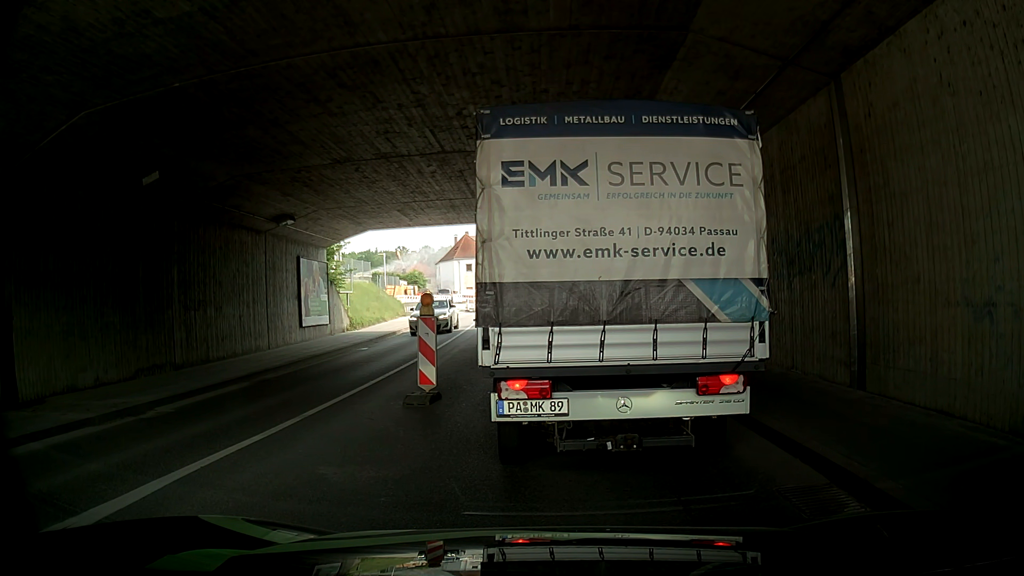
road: tertiary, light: Day
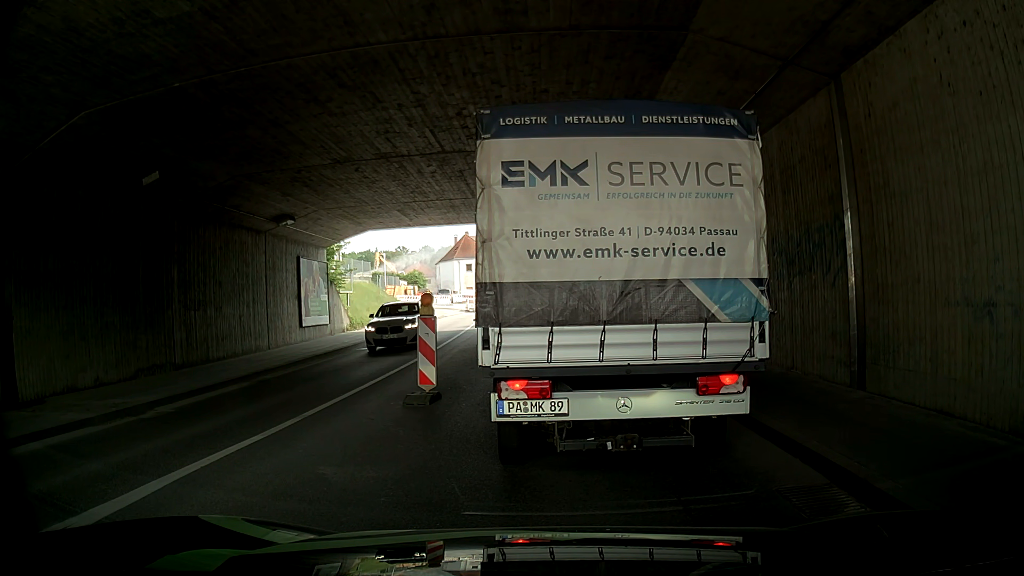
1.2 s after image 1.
(0.0, 0.0) m; 0°
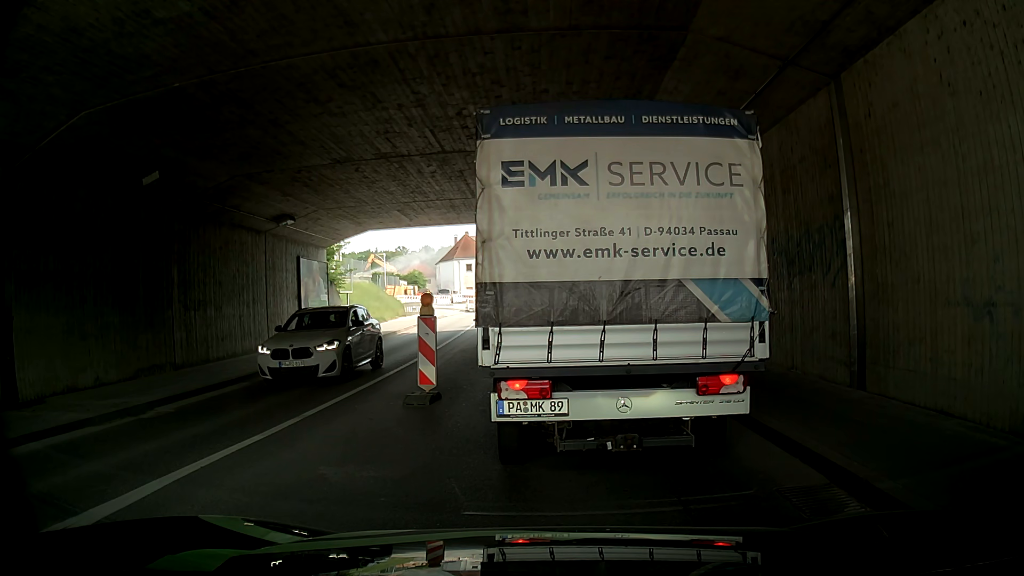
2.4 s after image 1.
(0.0, 0.0) m; 0°
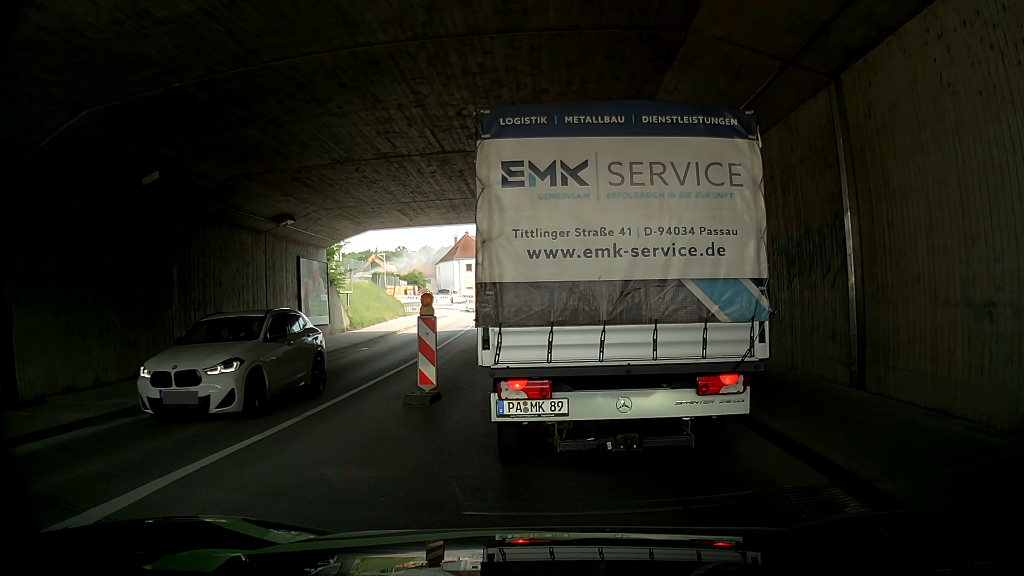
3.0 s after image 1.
(0.0, 0.0) m; 0°
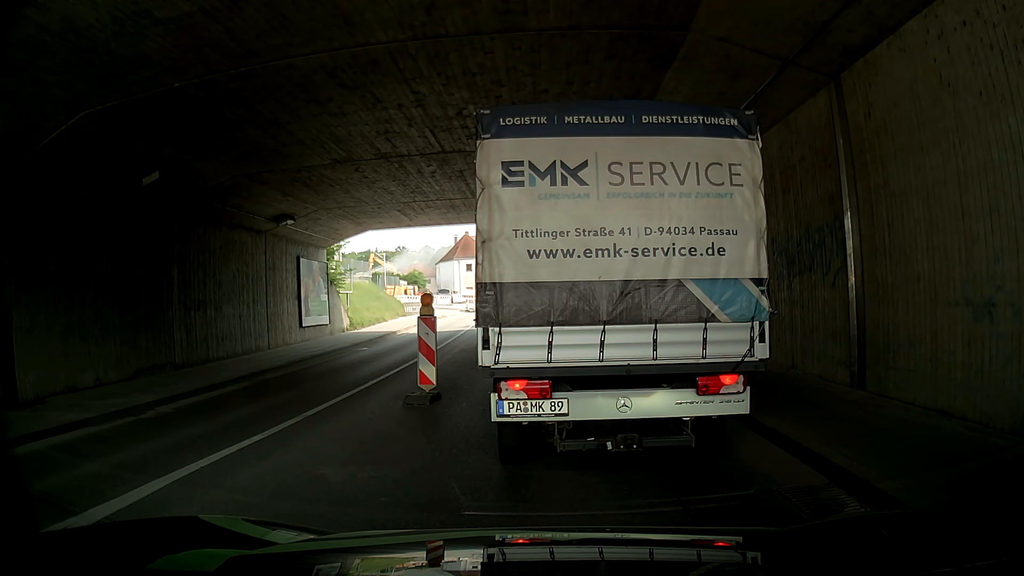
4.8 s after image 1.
(0.0, 0.0) m; 0°
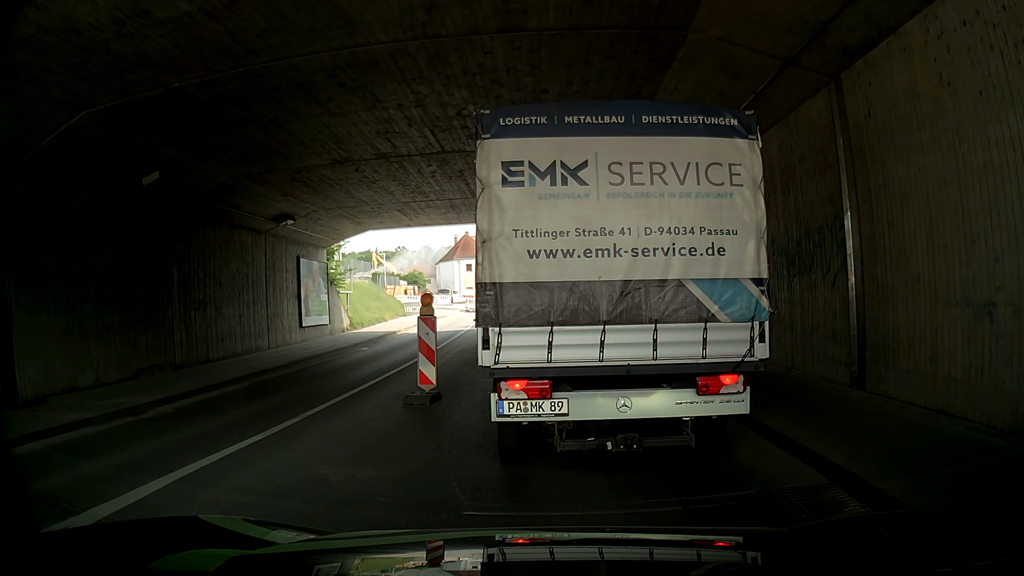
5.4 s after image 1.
(0.0, 0.0) m; 0°
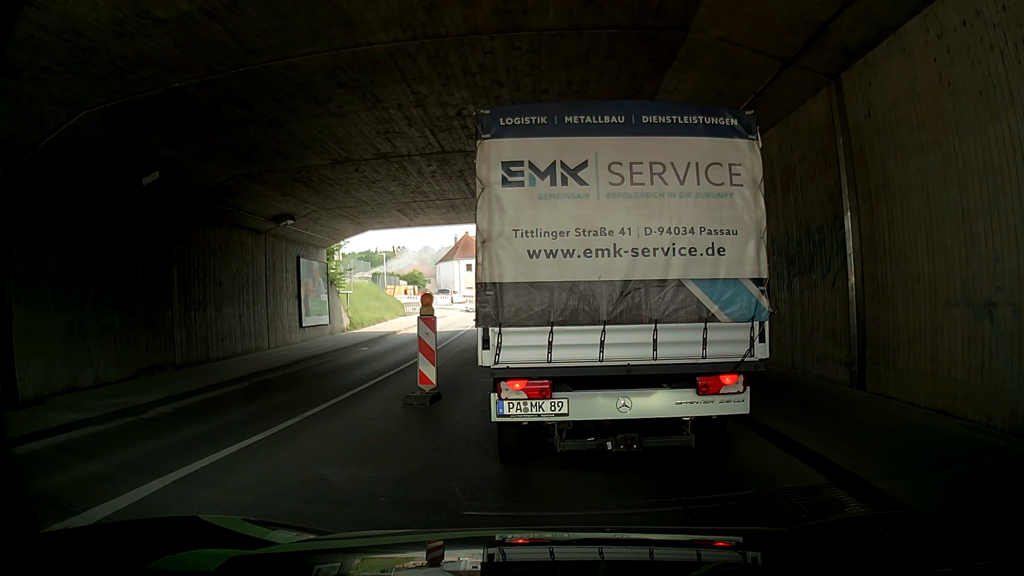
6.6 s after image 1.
(0.0, 0.0) m; 0°
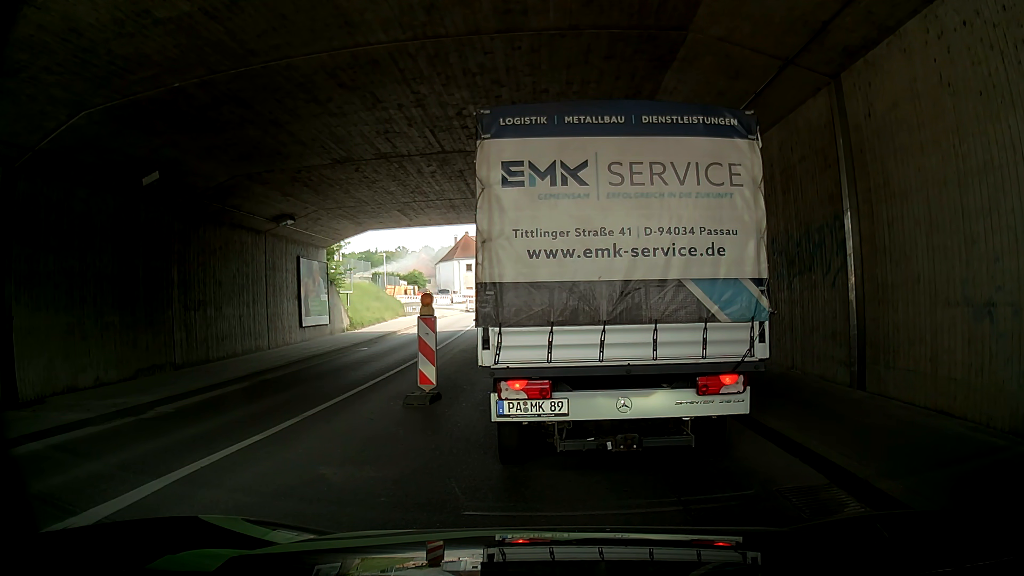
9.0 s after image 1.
(0.0, 0.0) m; 0°
